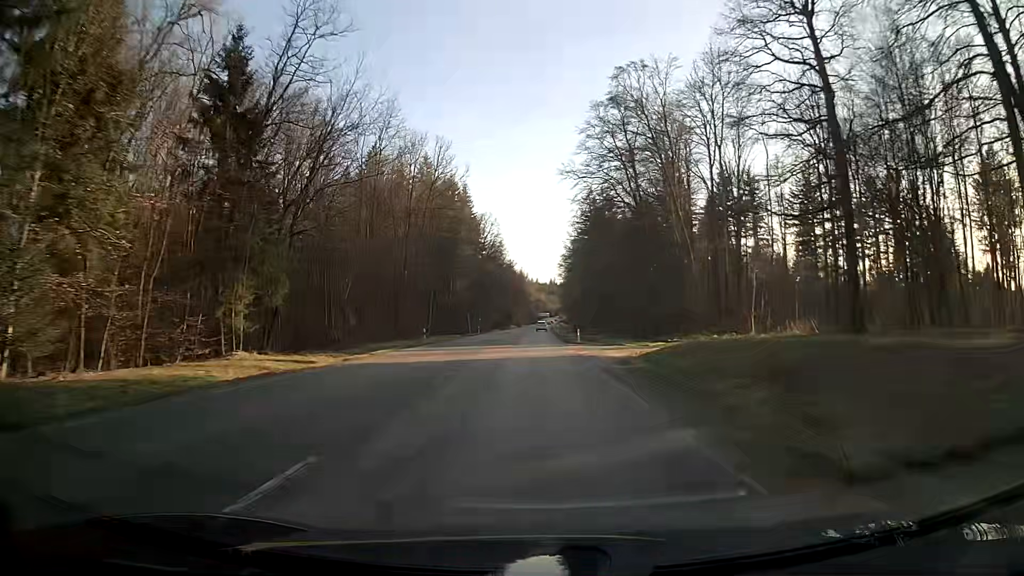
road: secondary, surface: asphalt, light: Day
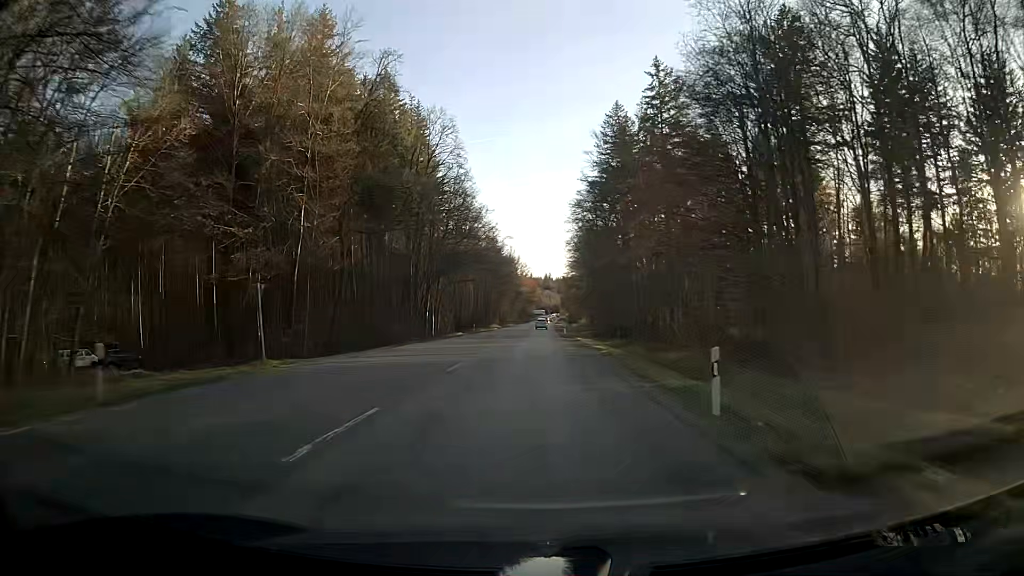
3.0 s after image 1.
(+0.4, +78.7) m; +1°
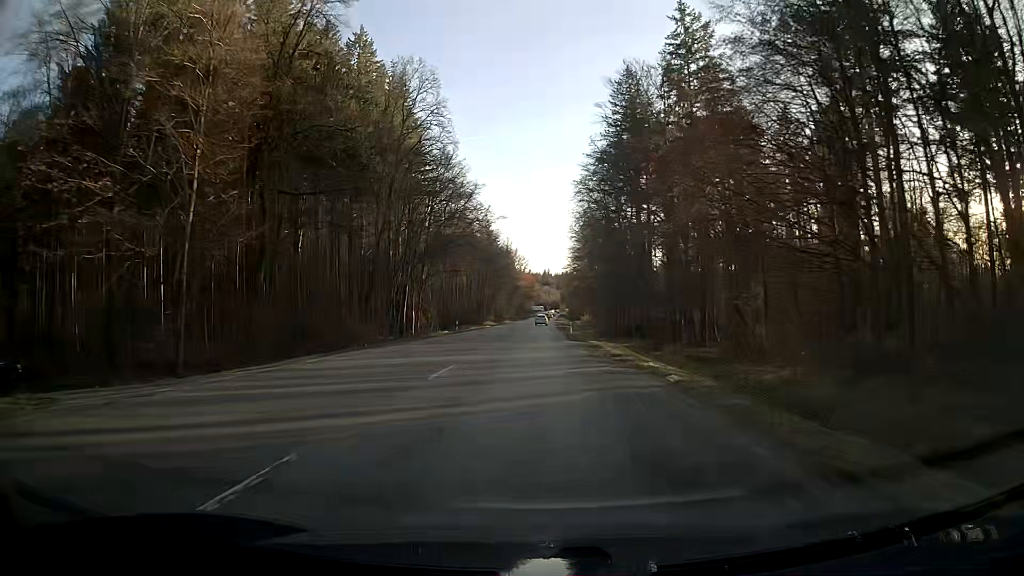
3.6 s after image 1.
(0.0, +15.6) m; 0°
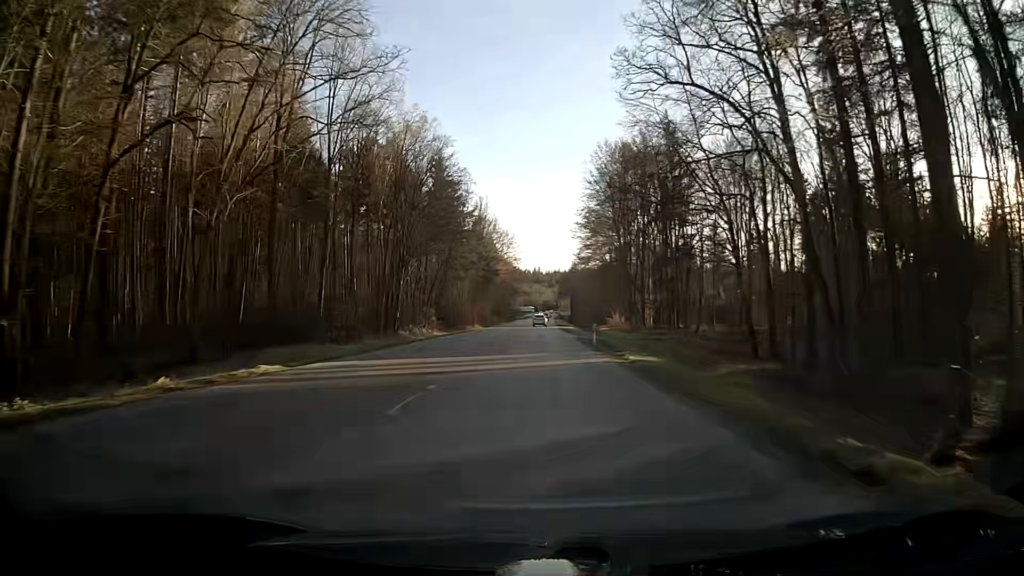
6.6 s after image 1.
(+0.5, +77.3) m; +1°
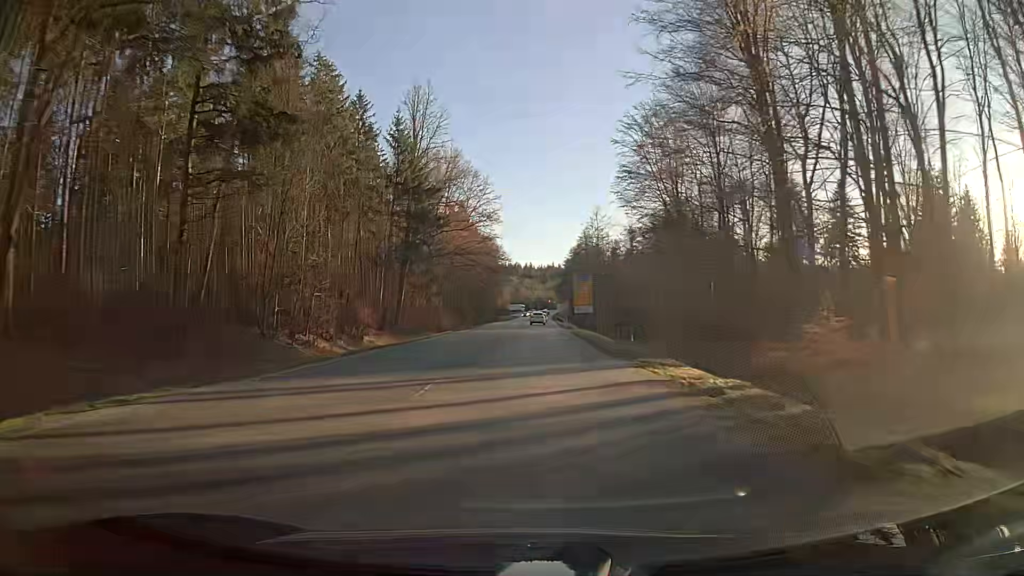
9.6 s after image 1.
(+0.3, +70.8) m; 0°
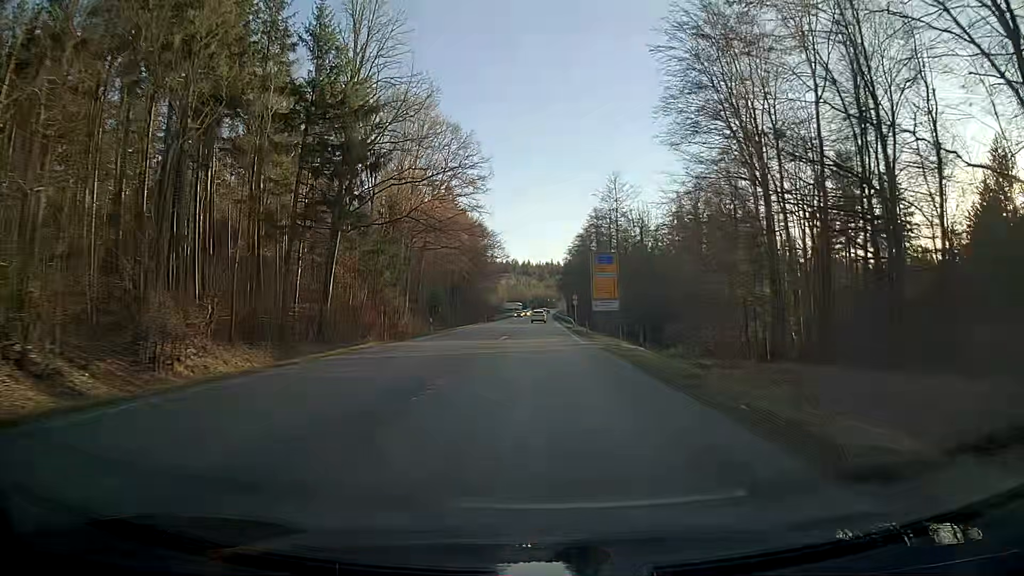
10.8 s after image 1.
(-0.1, +24.4) m; 0°
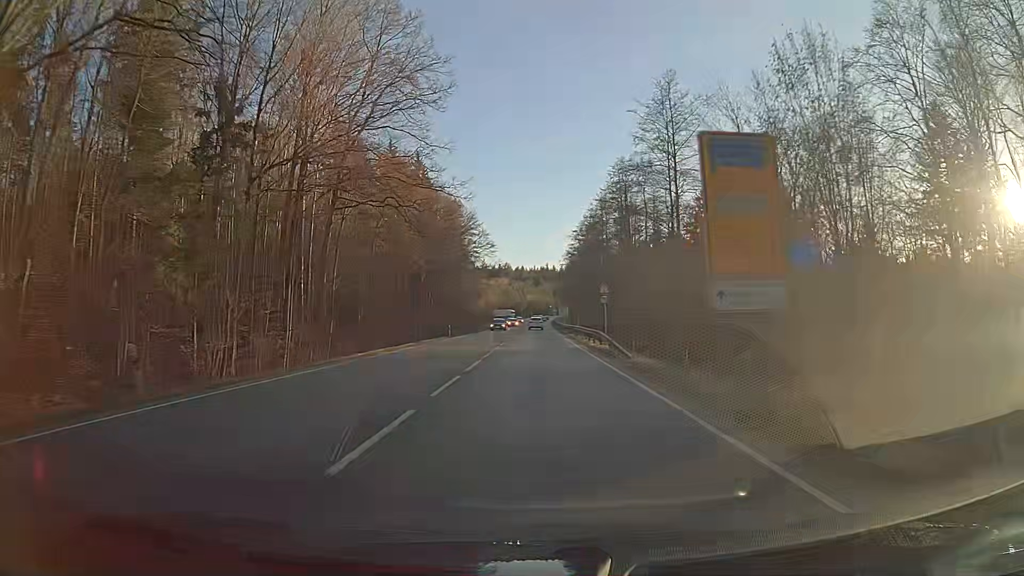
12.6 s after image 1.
(+0.5, +34.3) m; +1°
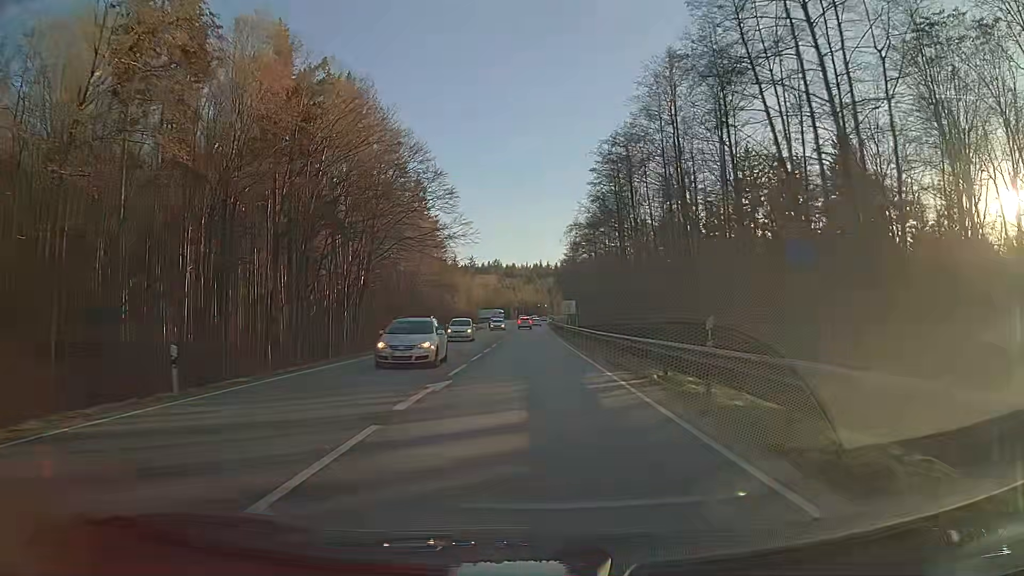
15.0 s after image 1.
(+0.2, +43.0) m; 0°
